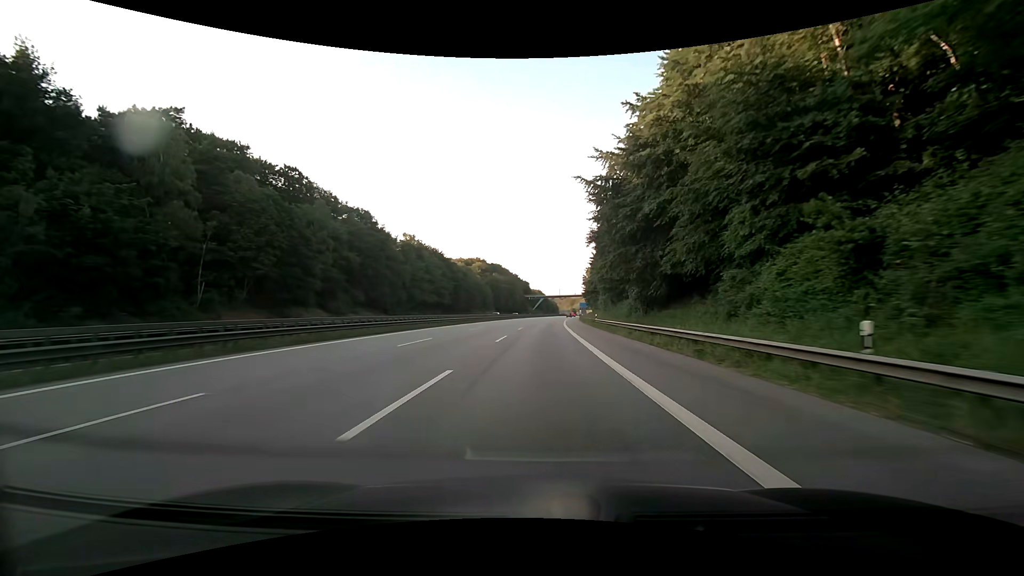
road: motorway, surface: asphalt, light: Day
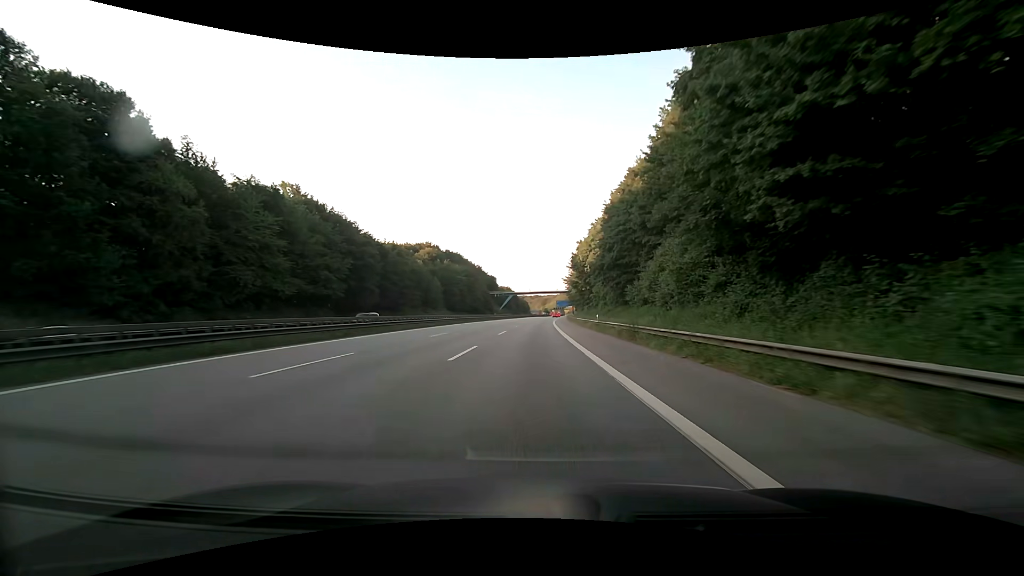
(+2.2, +63.6) m; +3°
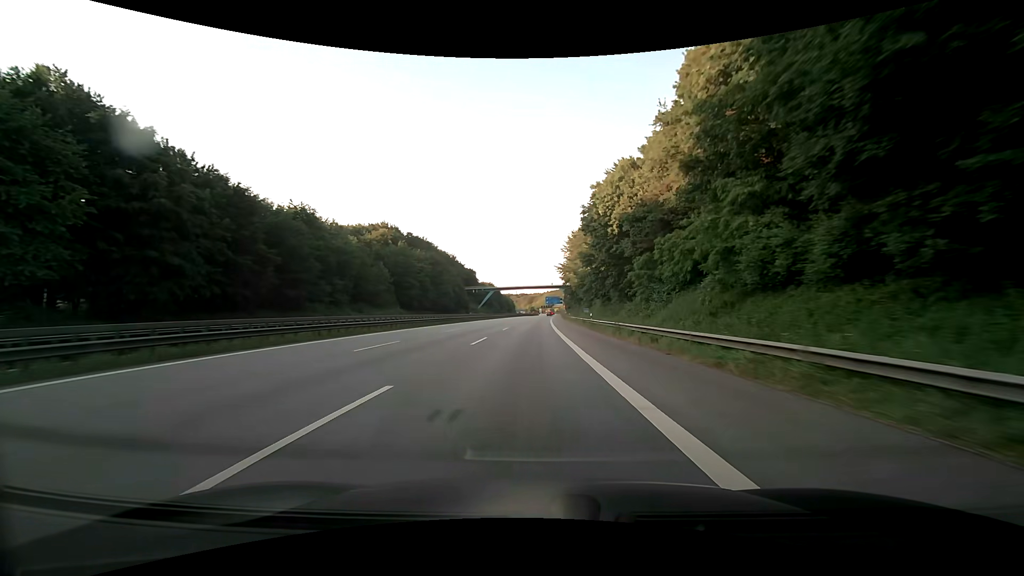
(+0.7, +47.5) m; +2°
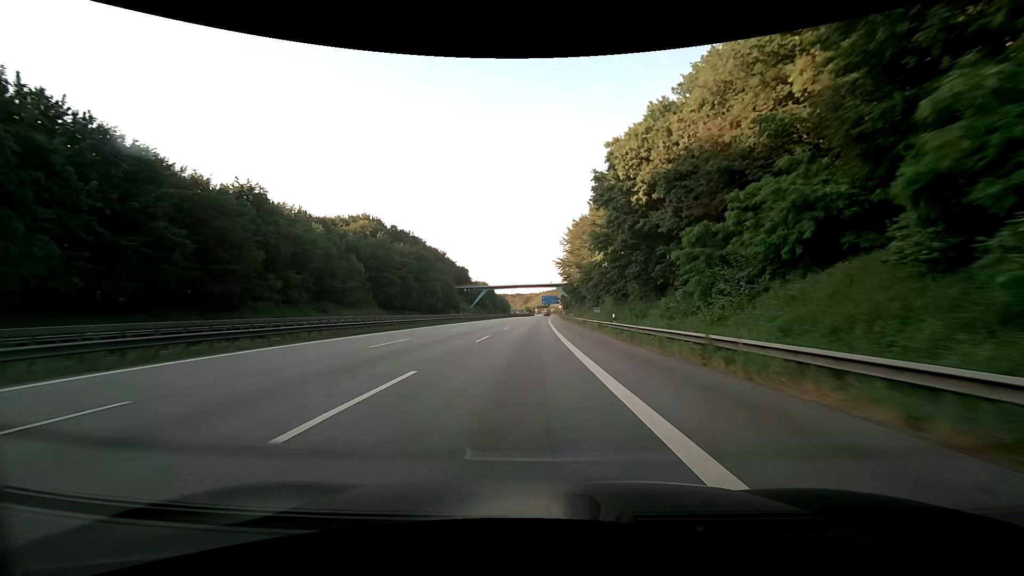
(+0.1, +15.7) m; 0°
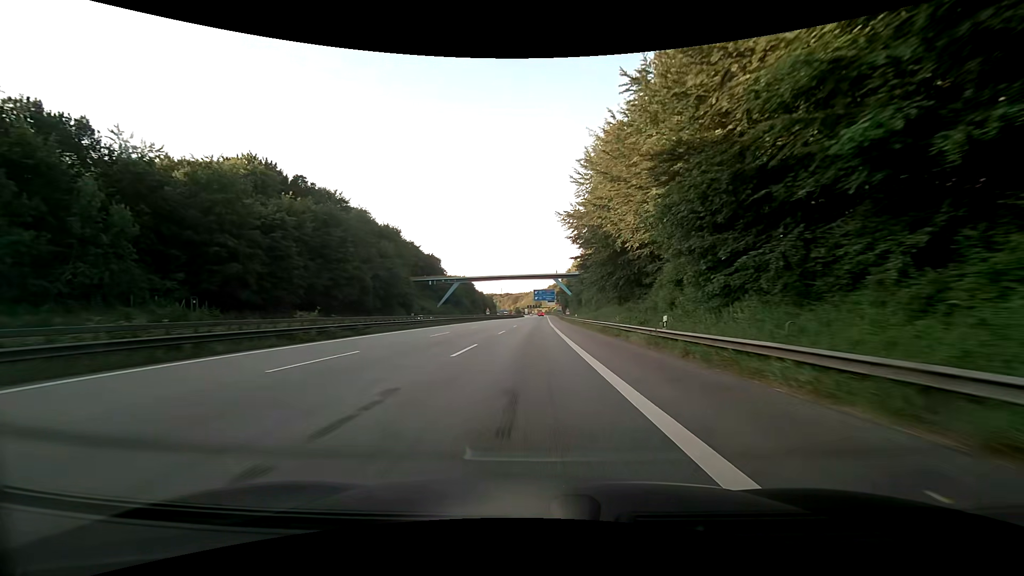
(+0.6, +62.2) m; +1°
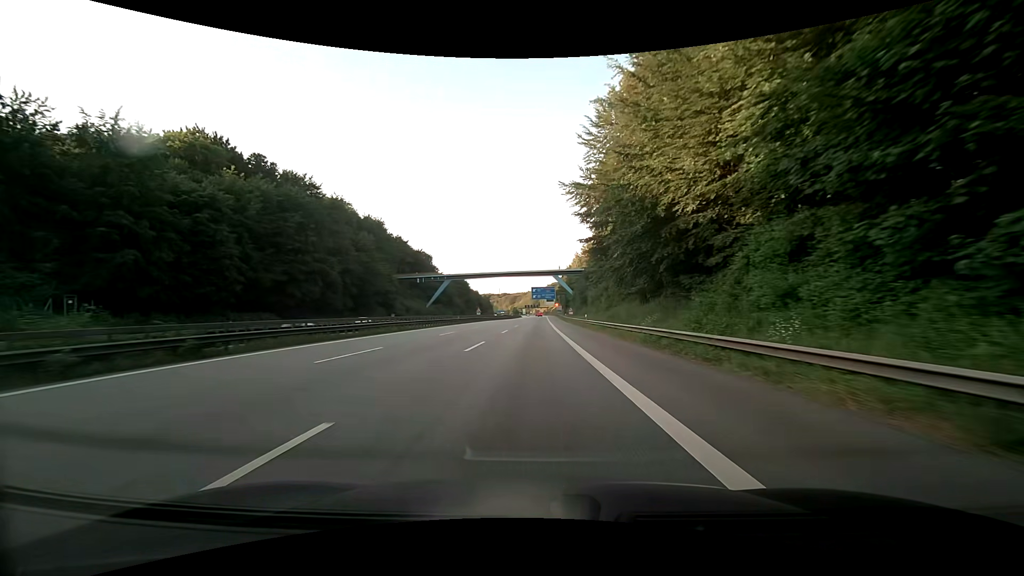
(+0.1, +15.5) m; 0°
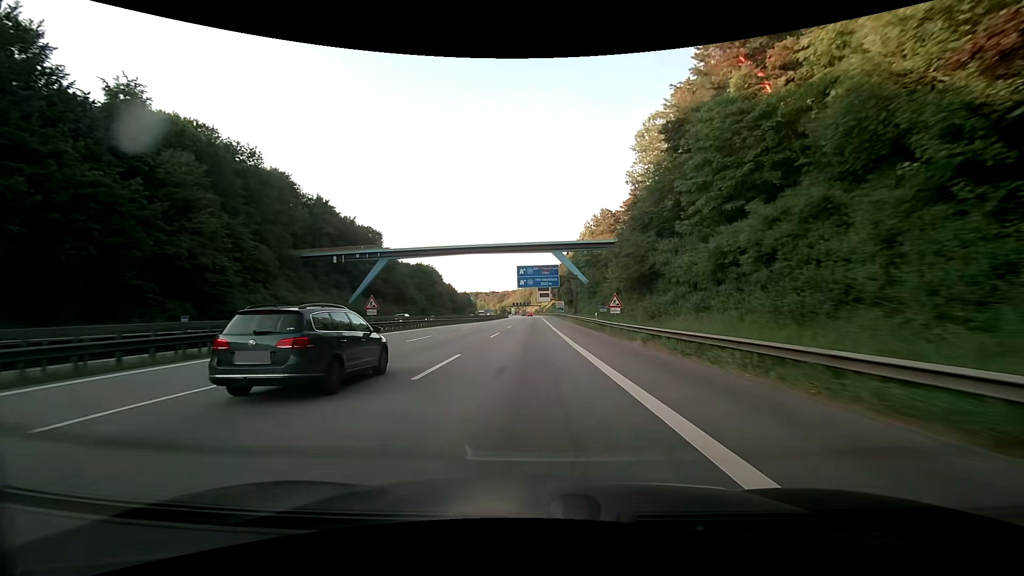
(+0.4, +62.3) m; +1°
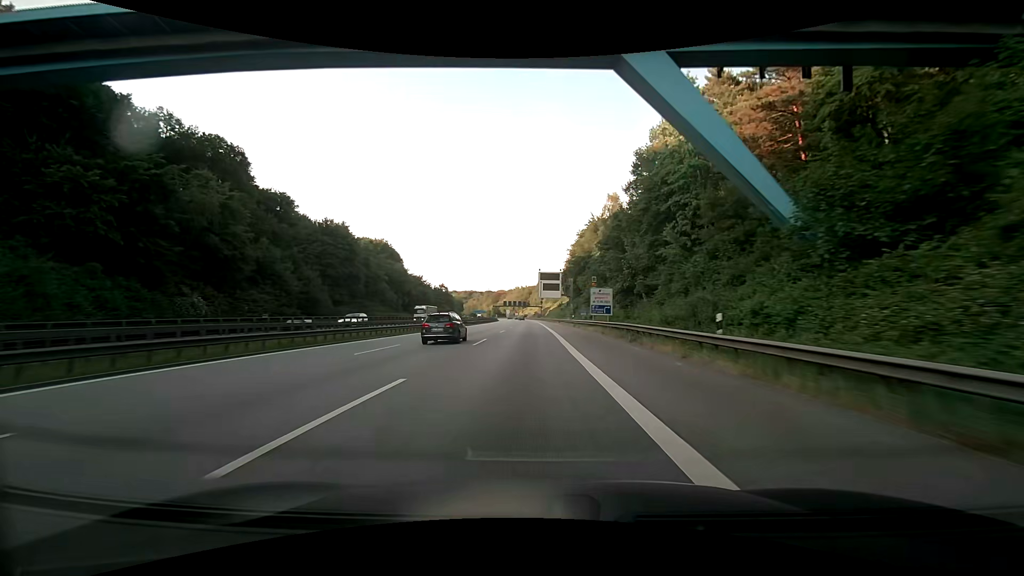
(+0.5, +78.7) m; 0°
(0, +10) (0, +20) (0, +30) (0, +40) (0, +50) (0, +60) (-1, +70) (-1, +80) (-1, +90) (-1, +100) m
